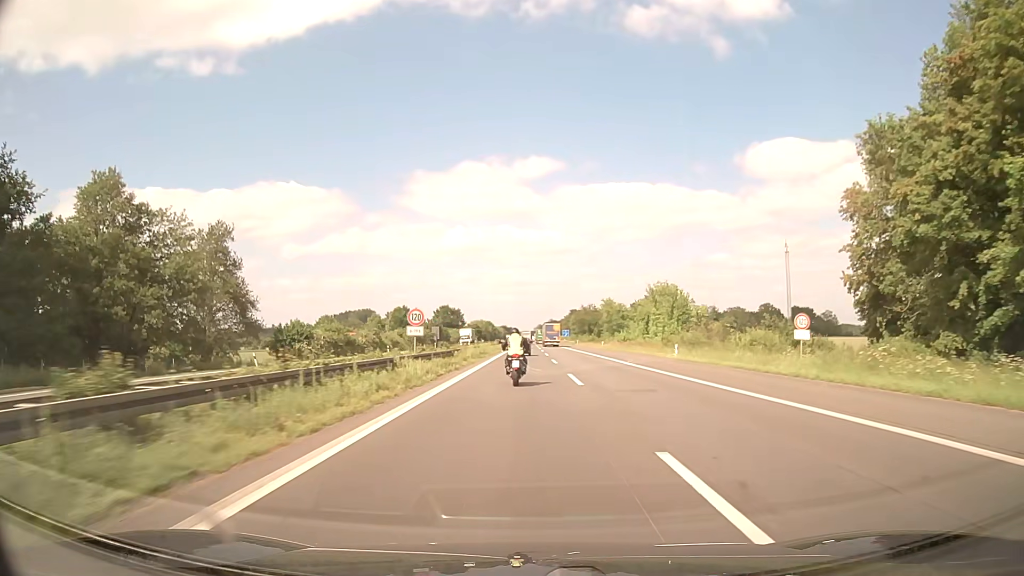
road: motorway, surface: asphalt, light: Day
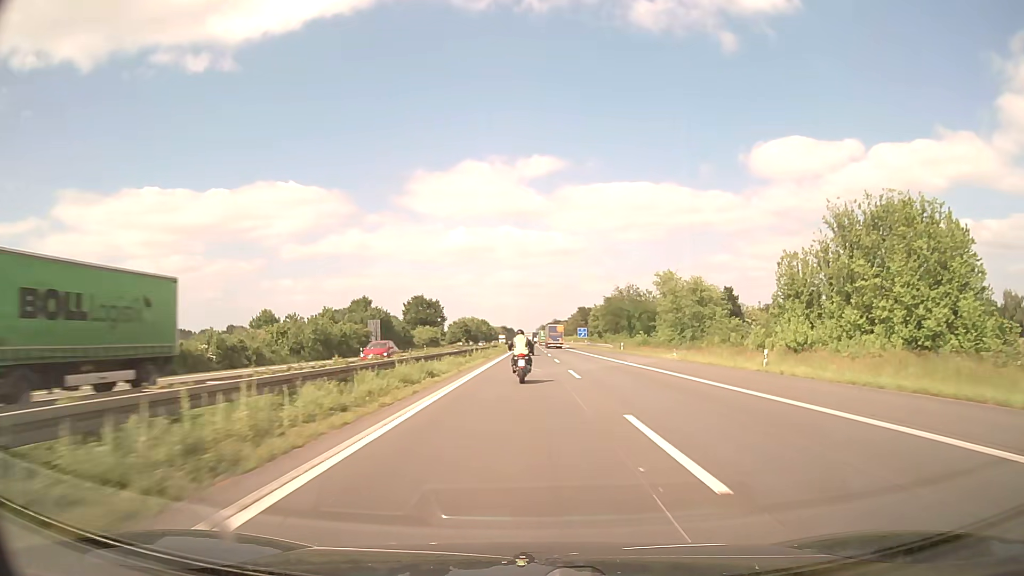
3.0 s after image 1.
(-0.1, +68.5) m; 0°
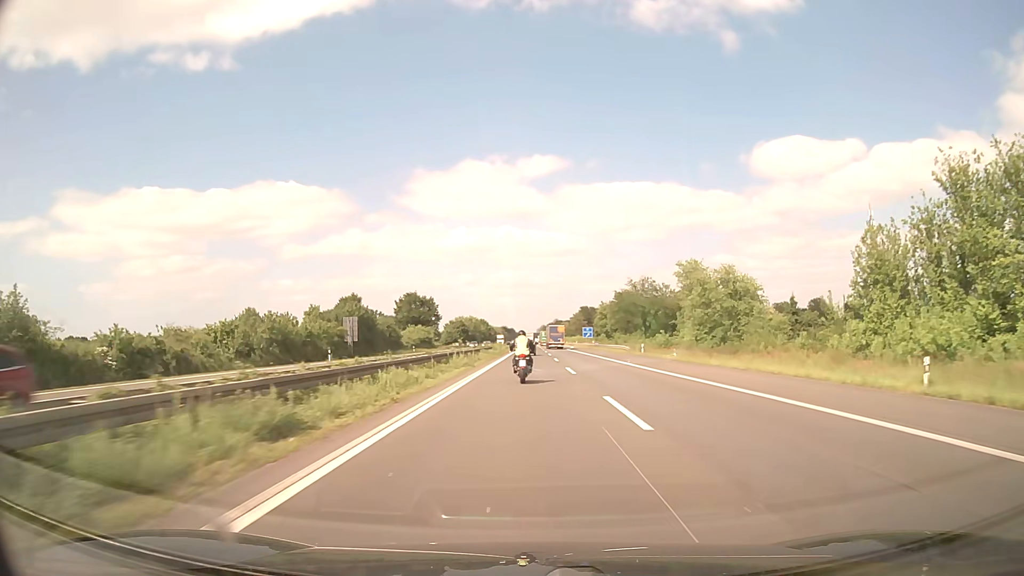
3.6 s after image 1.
(0.0, +13.9) m; 0°
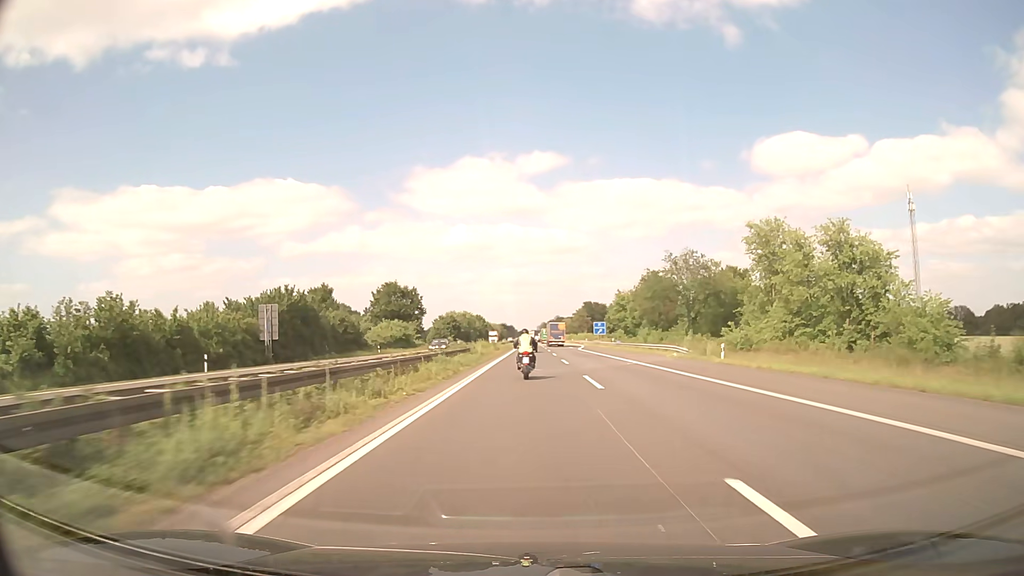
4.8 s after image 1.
(0.0, +27.9) m; 0°
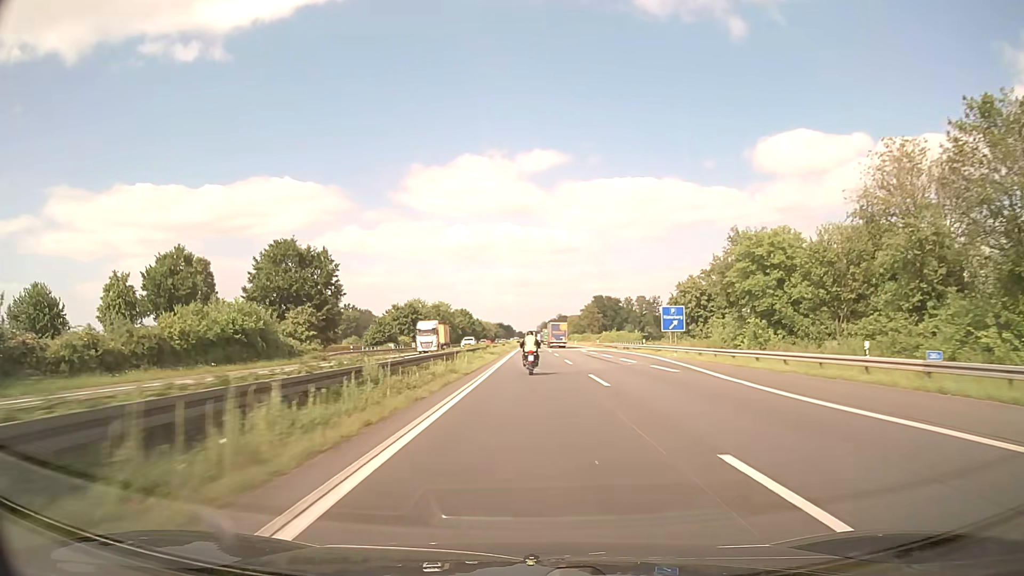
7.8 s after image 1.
(+0.1, +70.9) m; 0°
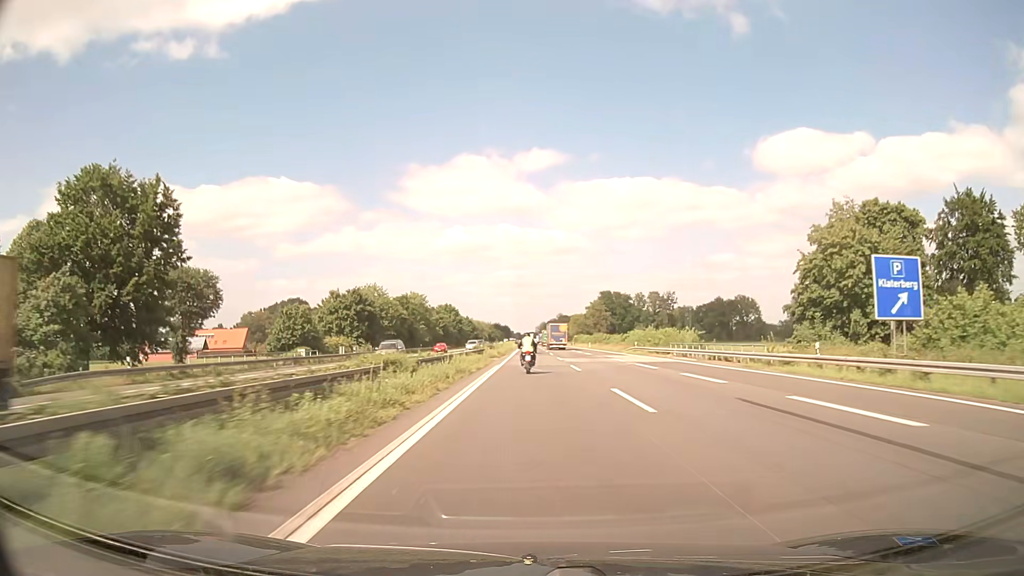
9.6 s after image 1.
(0.0, +43.3) m; 0°
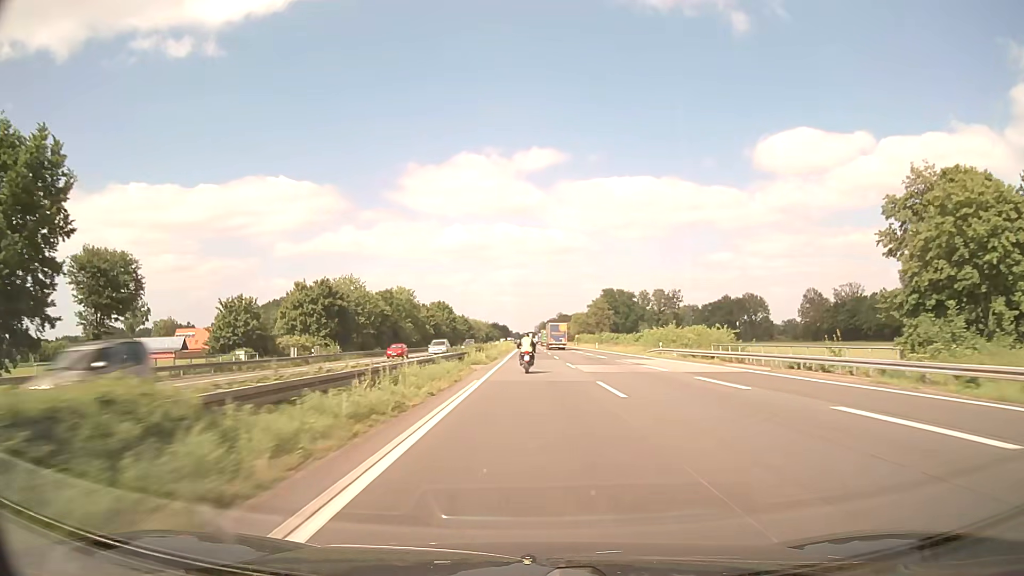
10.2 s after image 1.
(0.0, +14.7) m; 0°
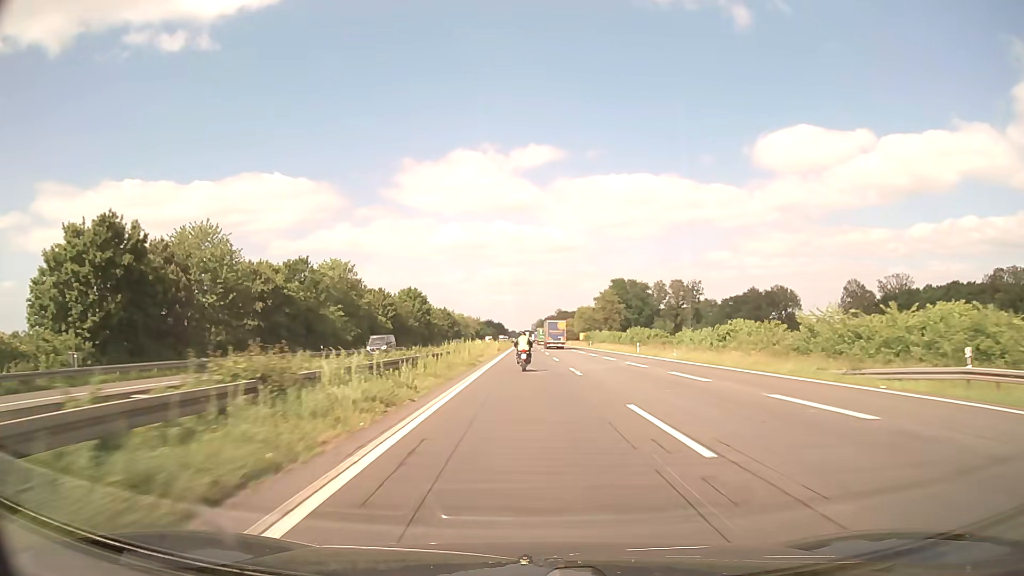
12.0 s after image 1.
(+0.1, +44.8) m; 0°
(0, +10) (0, +20) (0, +30) (0, +40) (0, +50) (0, +60) (0, +70) (0, +80) (0, +90) (0, +100) m
